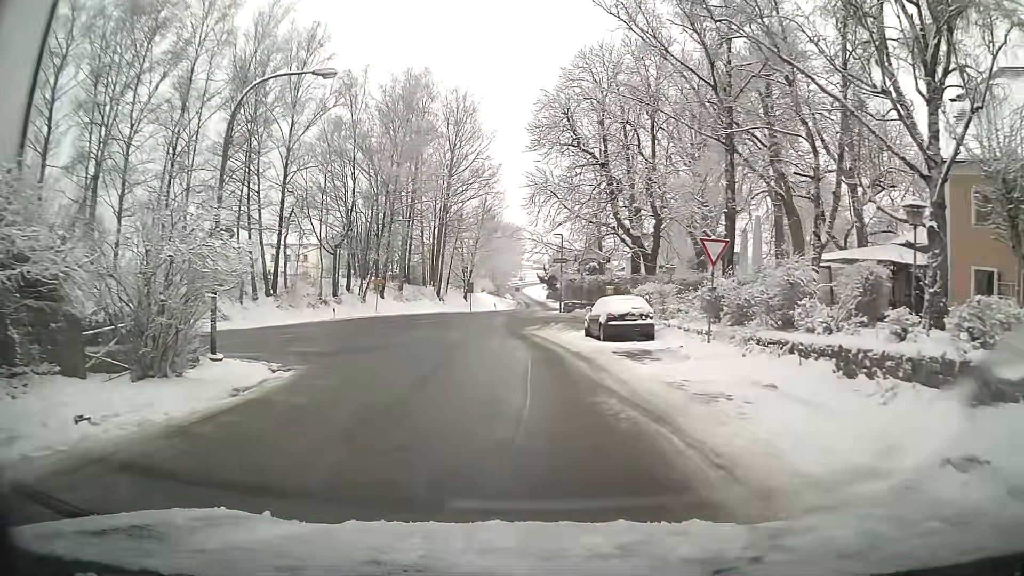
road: residential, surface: asphalt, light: Day
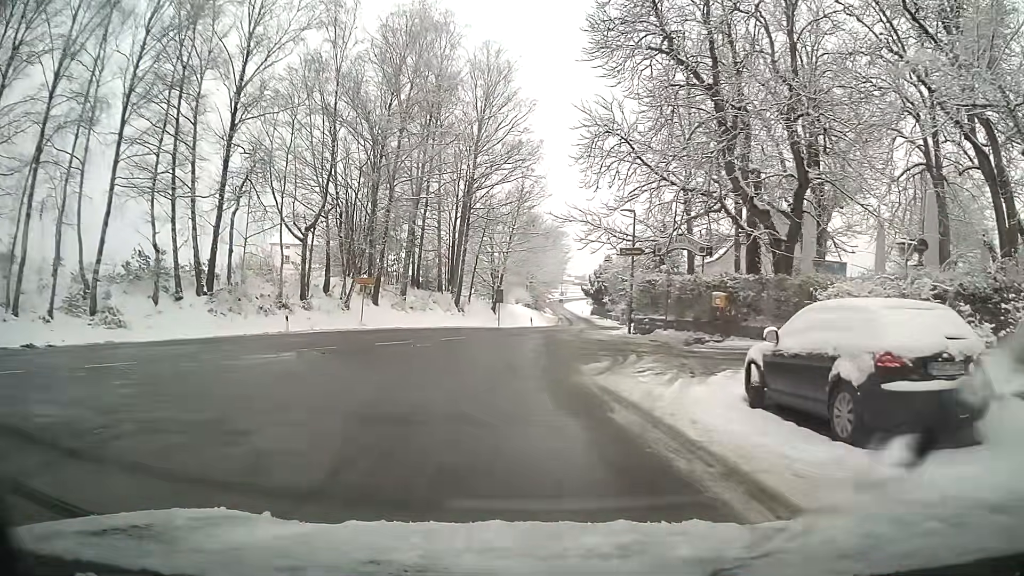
(-0.5, +15.4) m; -4°
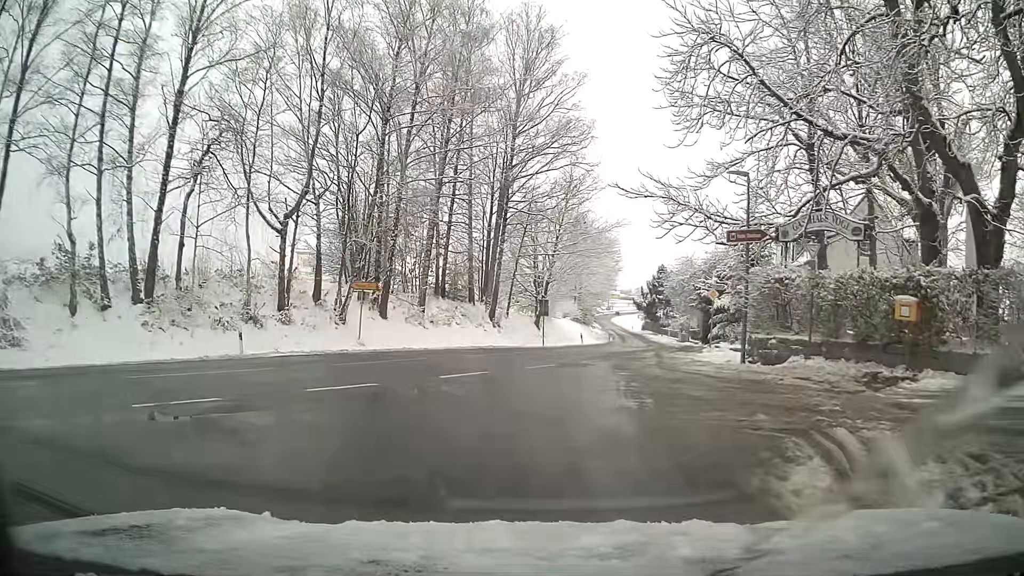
(-0.3, +9.4) m; -3°
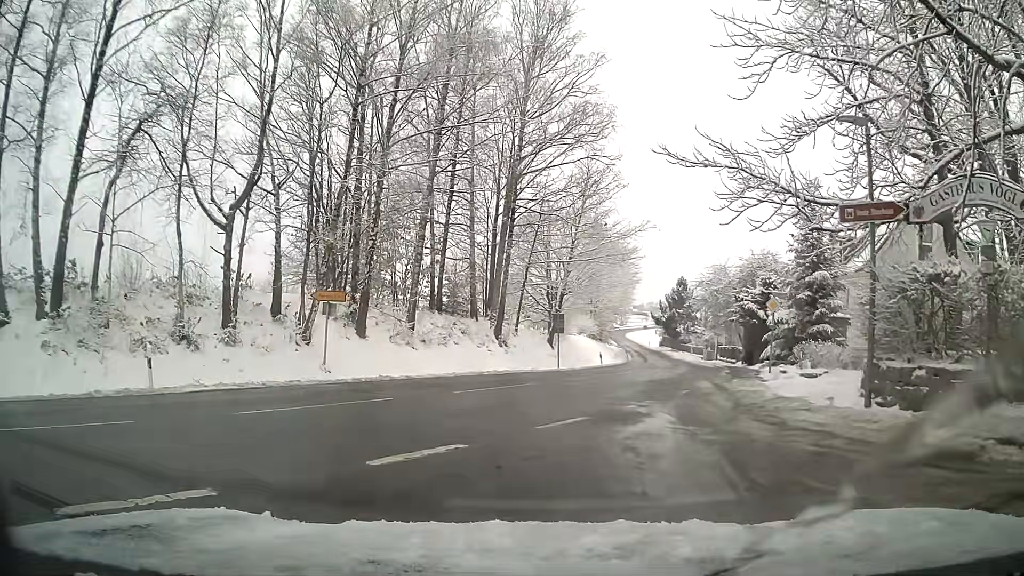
(-0.1, +6.3) m; 0°
(+1, +10) (+3, +20) (+6, +29) (+8, +39) (+10, +49) (+12, +59) (+13, +69) (+15, +78) (+16, +88) (+16, +98) m
